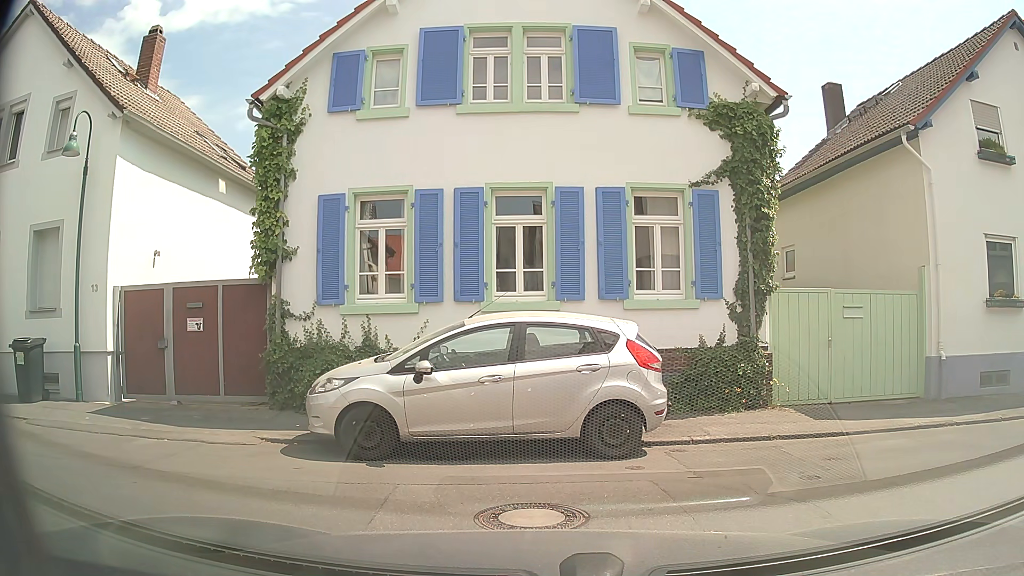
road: tertiary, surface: sett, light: Day
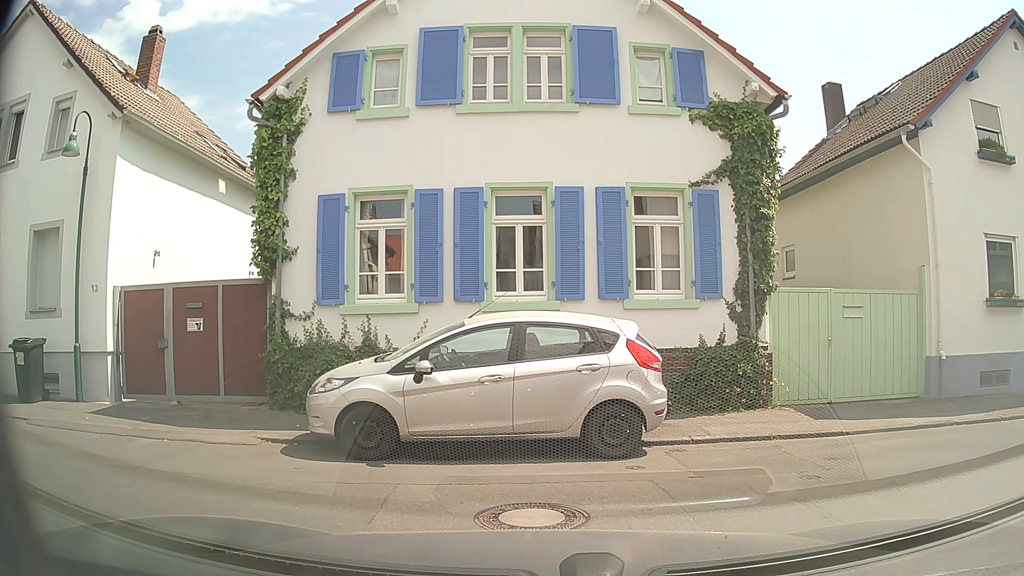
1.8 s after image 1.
(0.0, 0.0) m; 0°
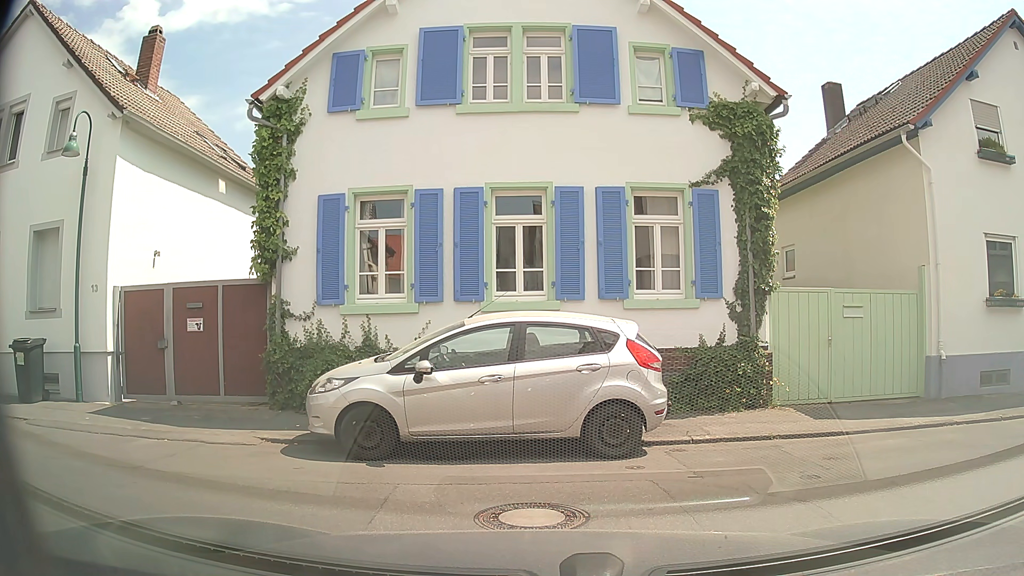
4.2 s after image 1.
(0.0, 0.0) m; 0°
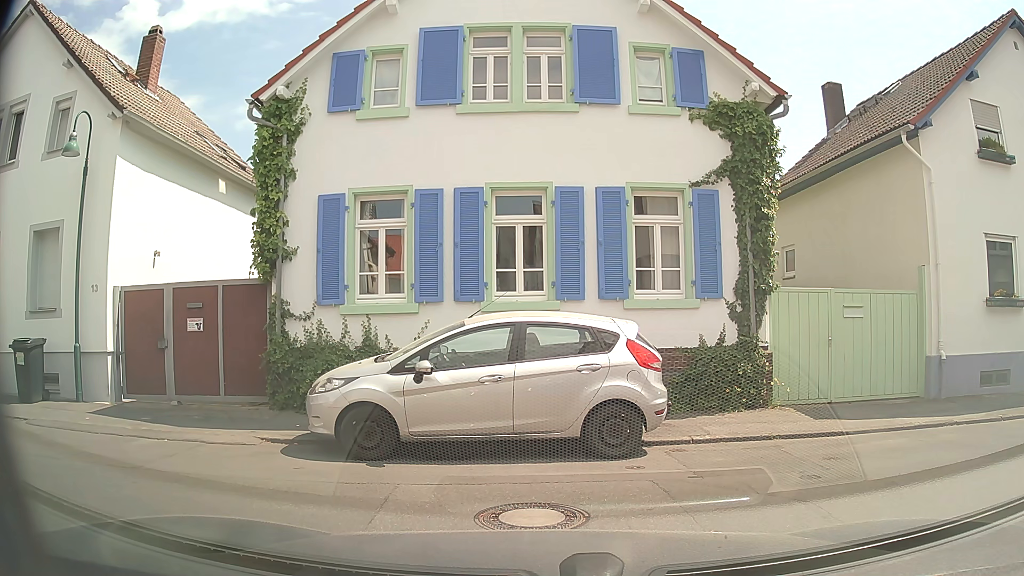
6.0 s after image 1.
(0.0, 0.0) m; 0°
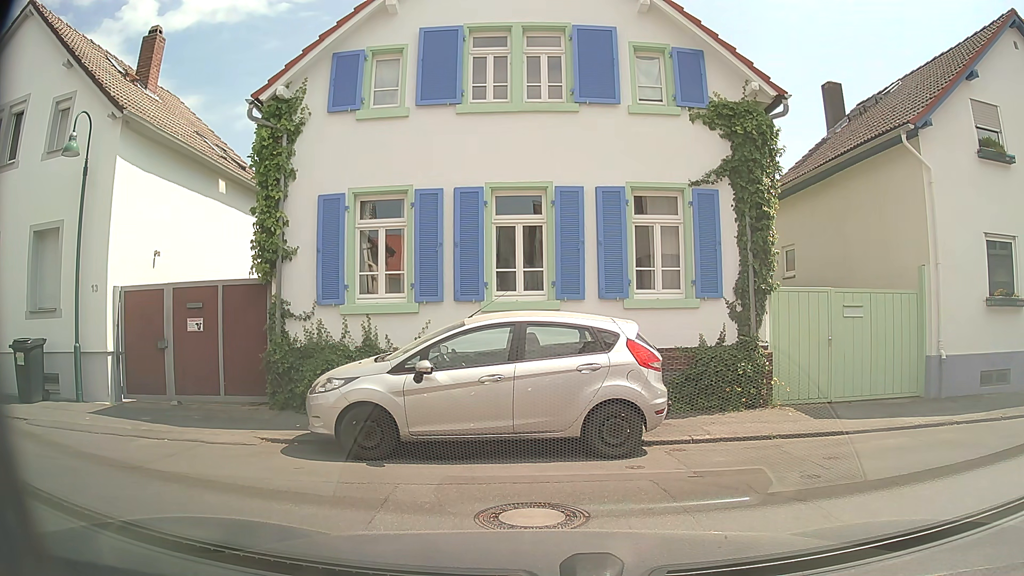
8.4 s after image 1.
(0.0, 0.0) m; 0°
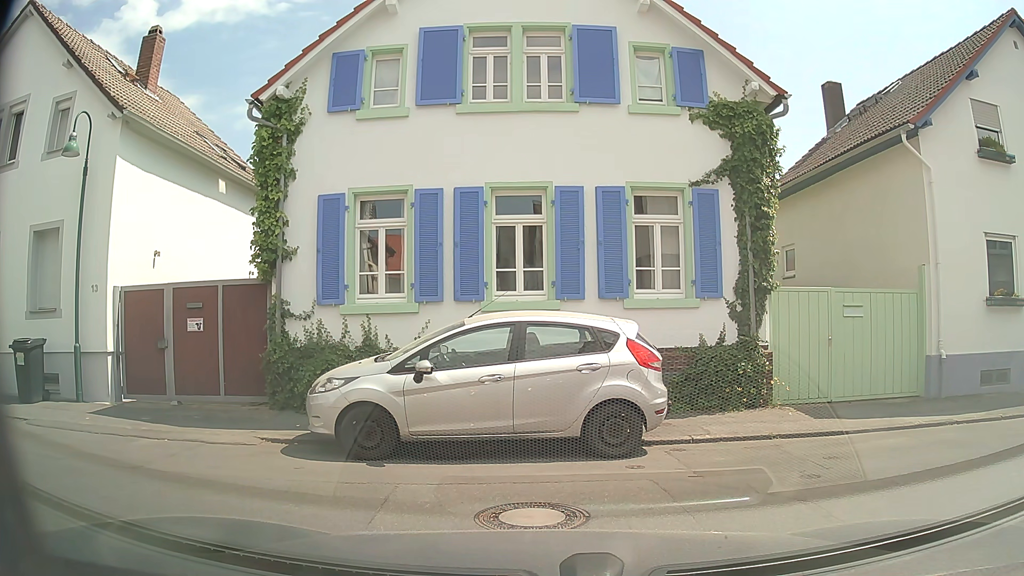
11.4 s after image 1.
(0.0, 0.0) m; 0°
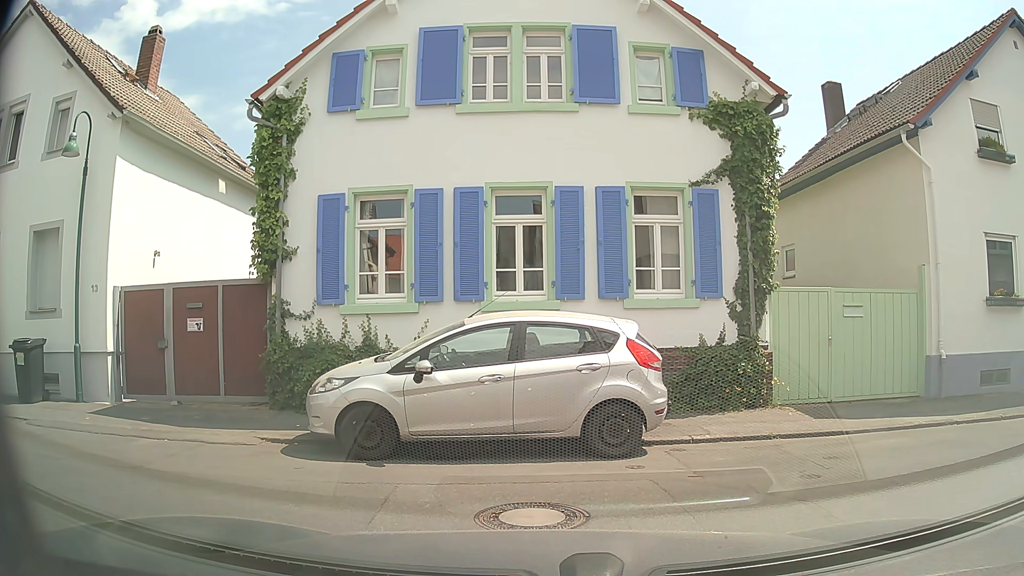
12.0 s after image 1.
(0.0, 0.0) m; 0°
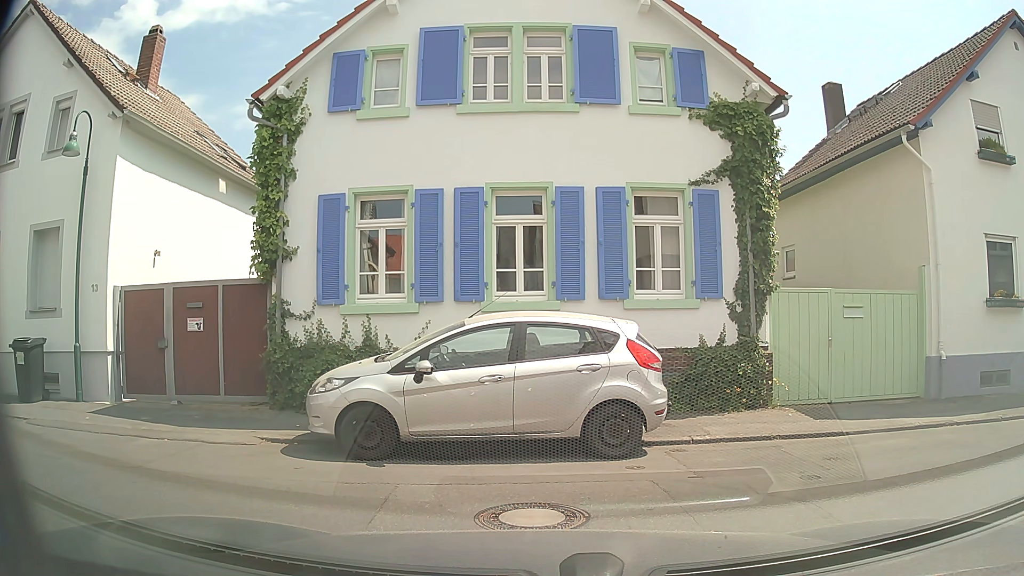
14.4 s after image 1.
(0.0, 0.0) m; 0°
